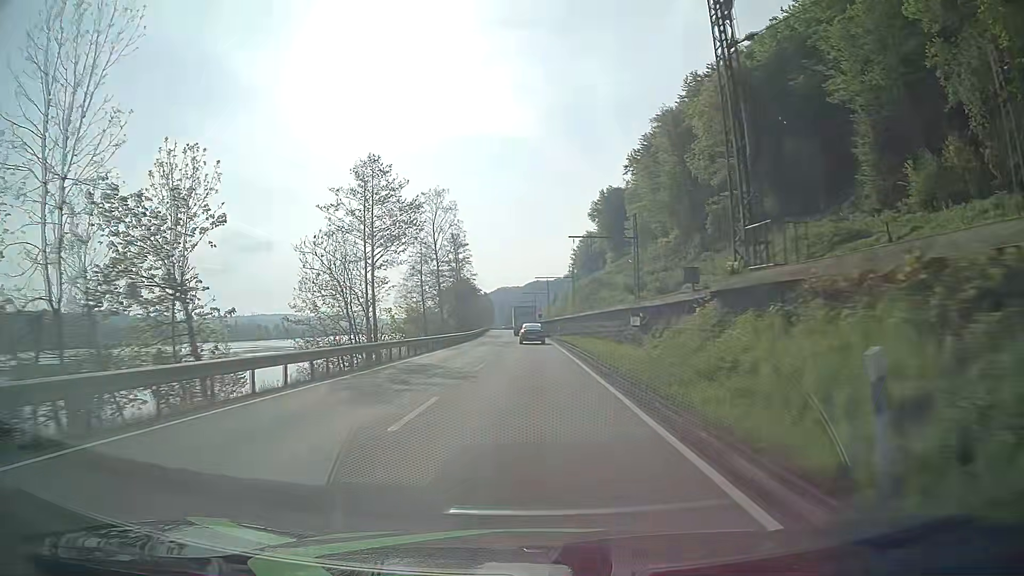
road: primary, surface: asphalt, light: Day
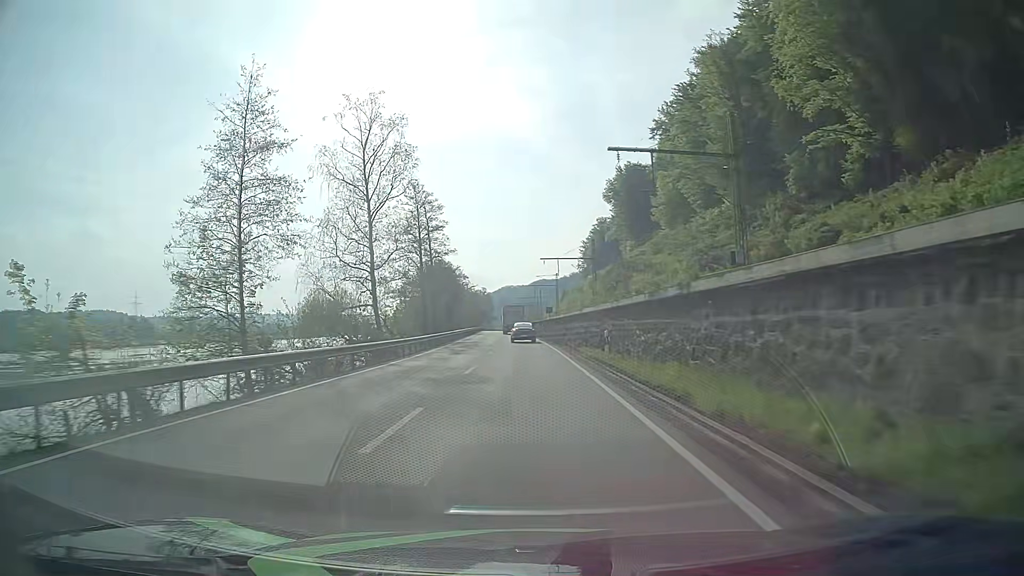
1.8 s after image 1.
(0.0, +37.5) m; -1°
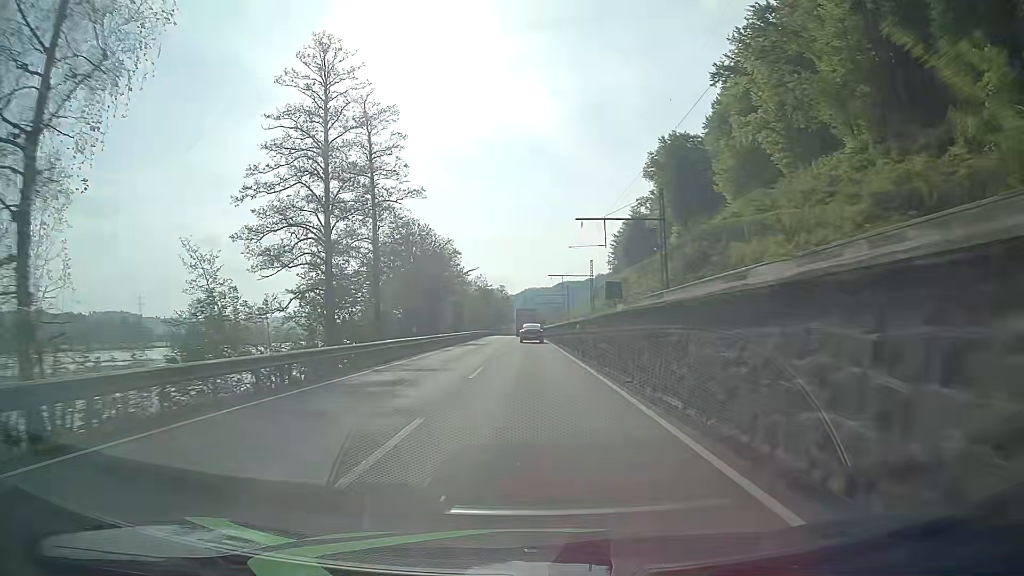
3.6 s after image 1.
(-0.4, +37.4) m; -2°
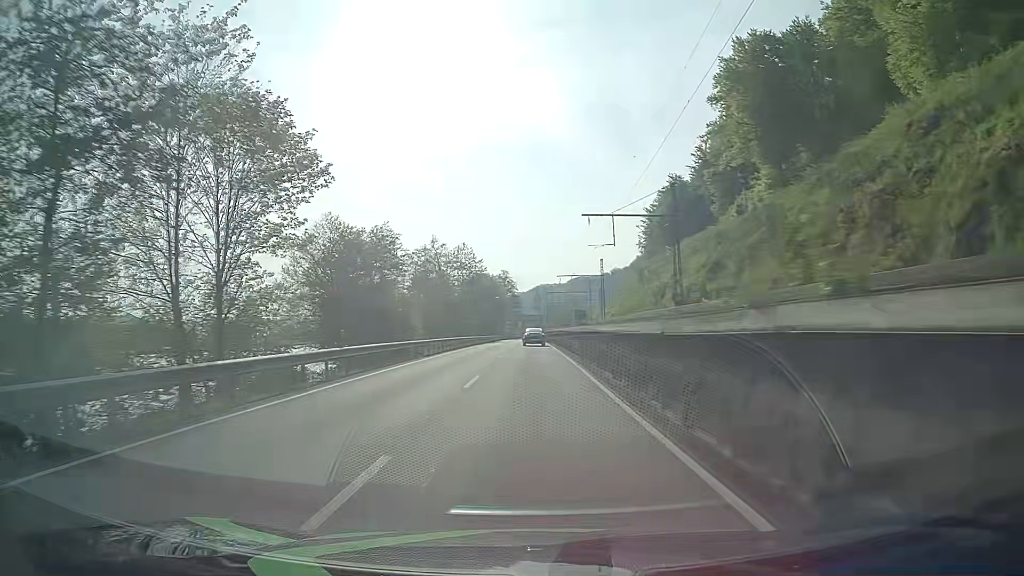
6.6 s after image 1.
(-0.9, +62.4) m; -1°
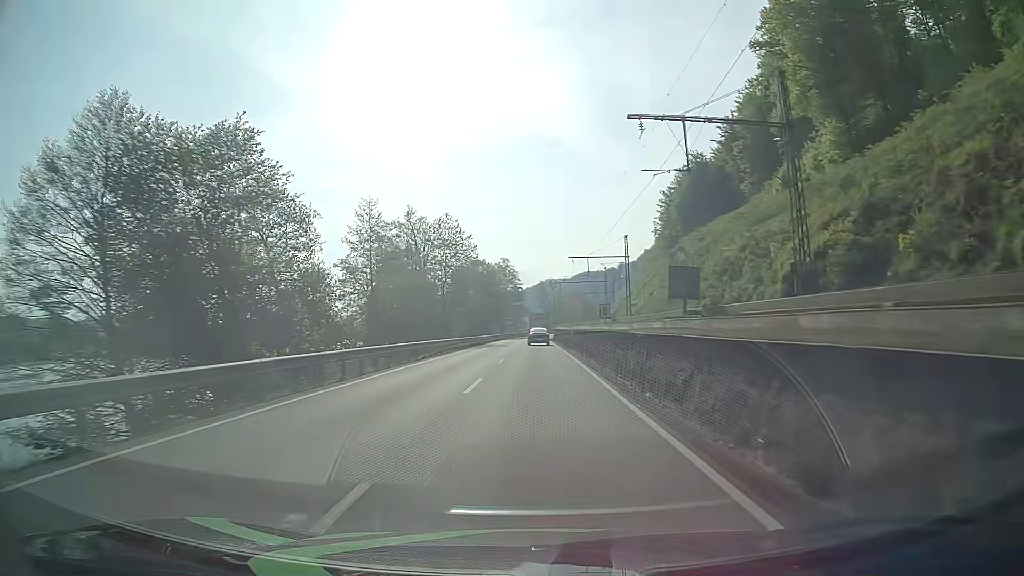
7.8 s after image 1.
(-0.1, +25.0) m; -1°
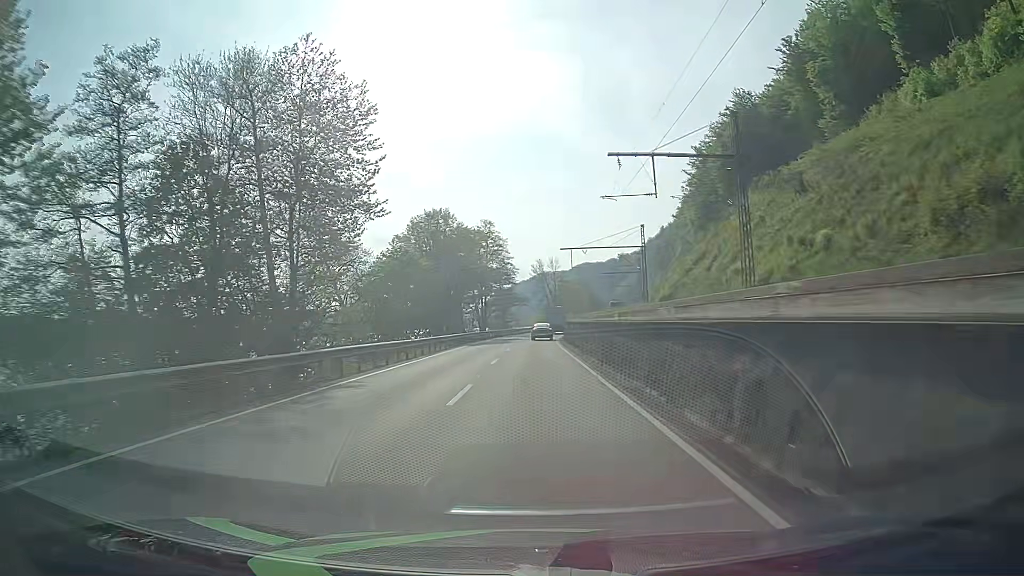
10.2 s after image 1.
(+0.2, +50.3) m; 0°
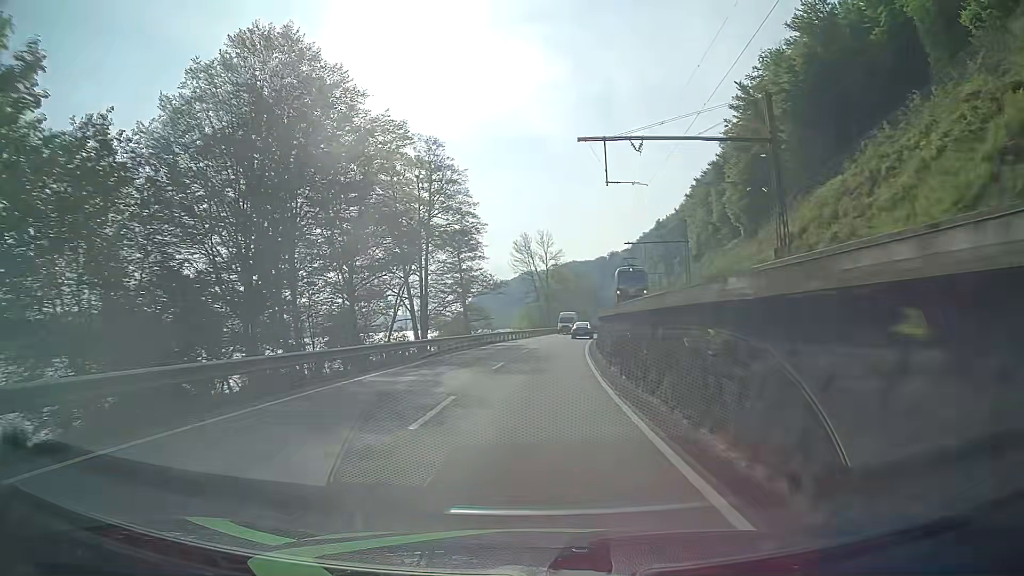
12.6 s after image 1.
(+0.5, +50.3) m; +2°
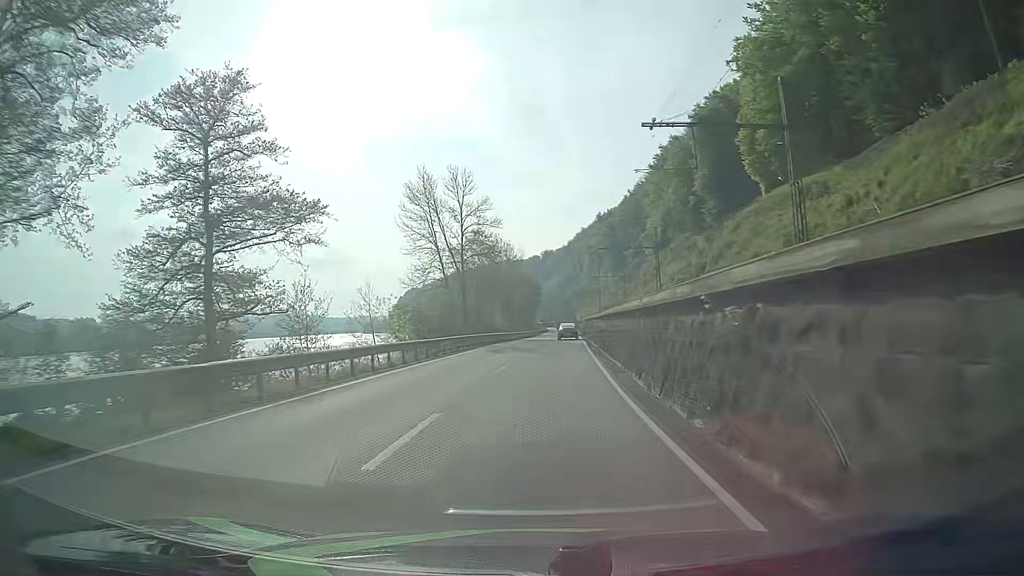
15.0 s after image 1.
(+2.3, +50.0) m; +6°
(0, +10) (0, +20) (+1, +30) (+1, +40) (+2, +50) (+2, +60) (+3, +70) (+3, +80) (+4, +90) (+5, +100) m
